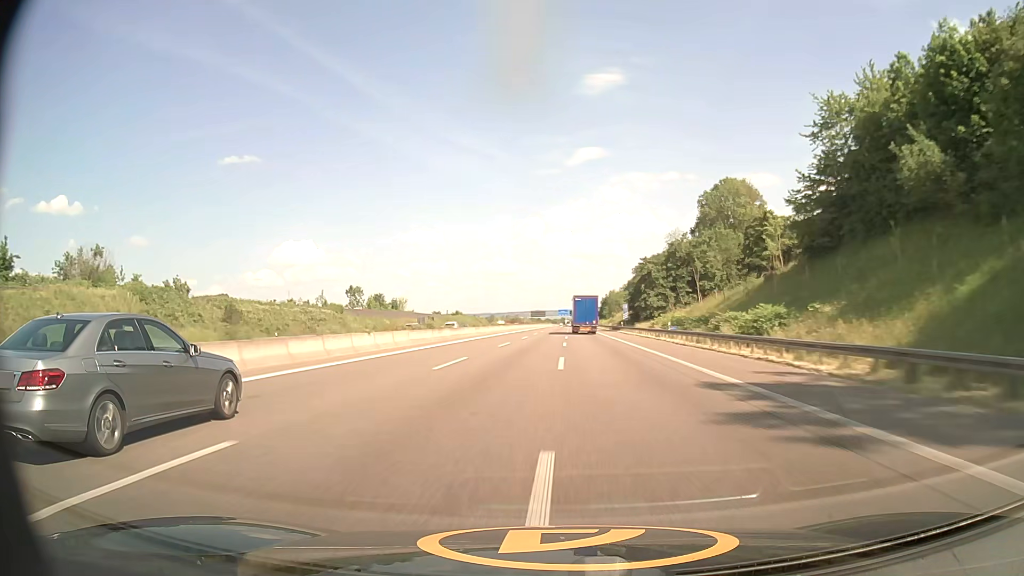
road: motorway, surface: asphalt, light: Day
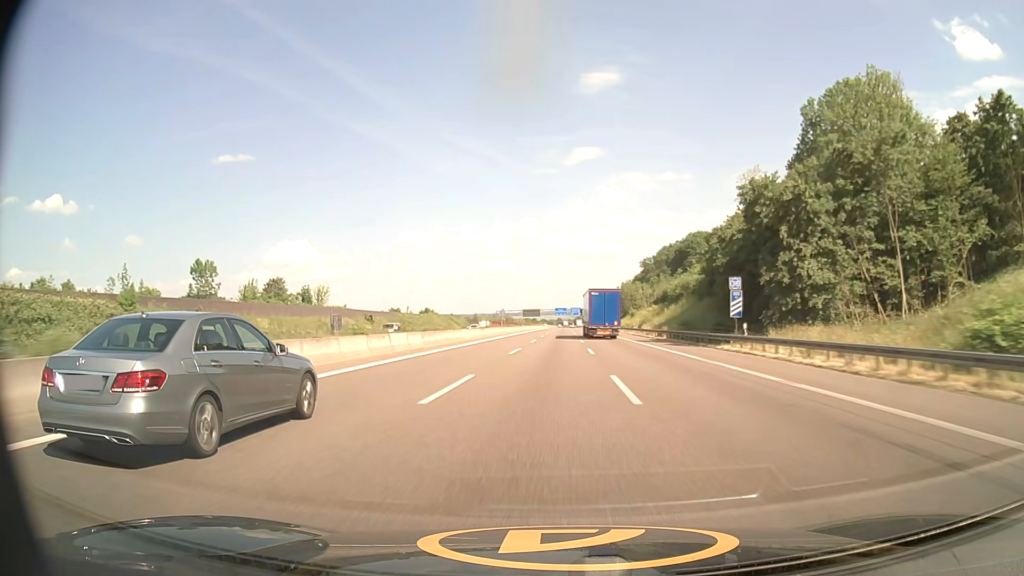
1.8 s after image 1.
(0.0, +61.3) m; 0°
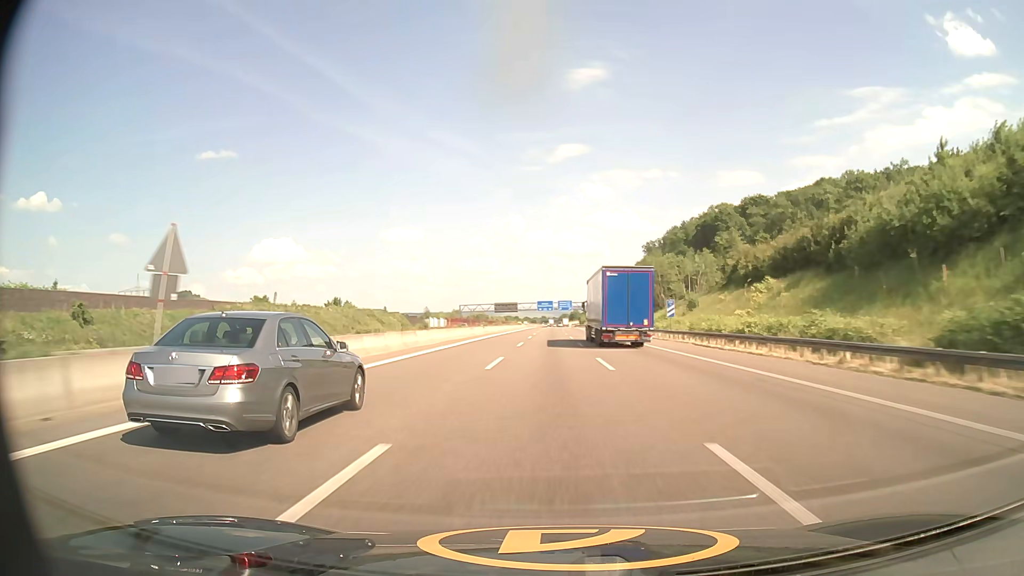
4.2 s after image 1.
(+1.0, +81.2) m; +1°
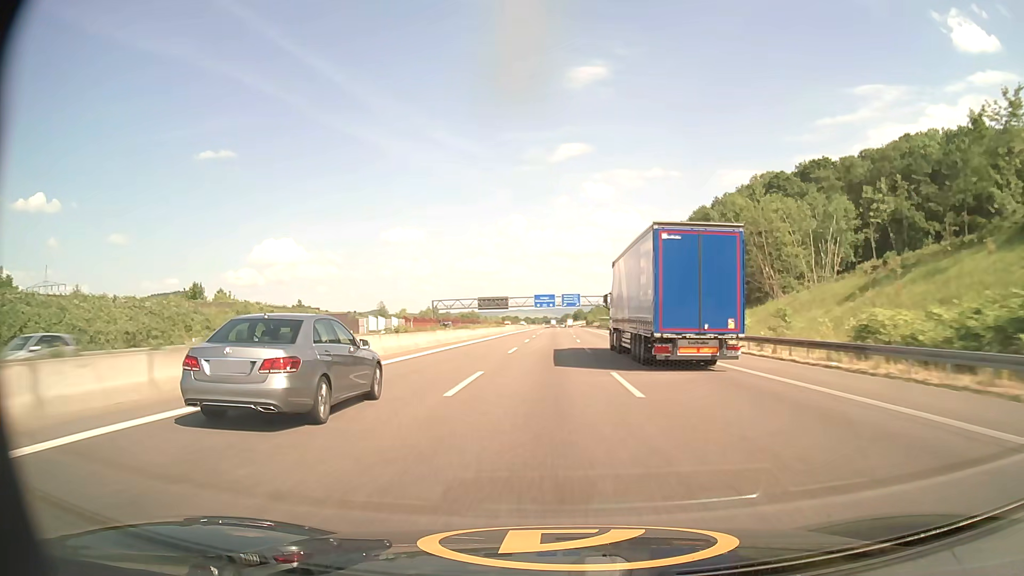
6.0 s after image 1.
(0.0, +60.3) m; 0°
(0, +10) (0, +20) (0, +30) (0, +40) (0, +50) (0, +60) (0, +70) (0, +80) (0, +90) (0, +100) m
